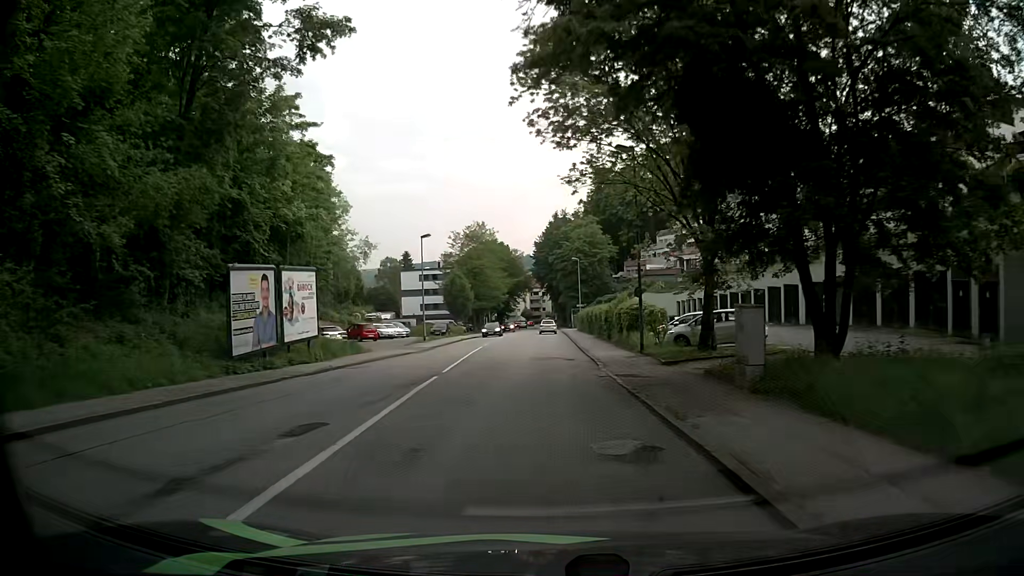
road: tertiary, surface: asphalt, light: Day
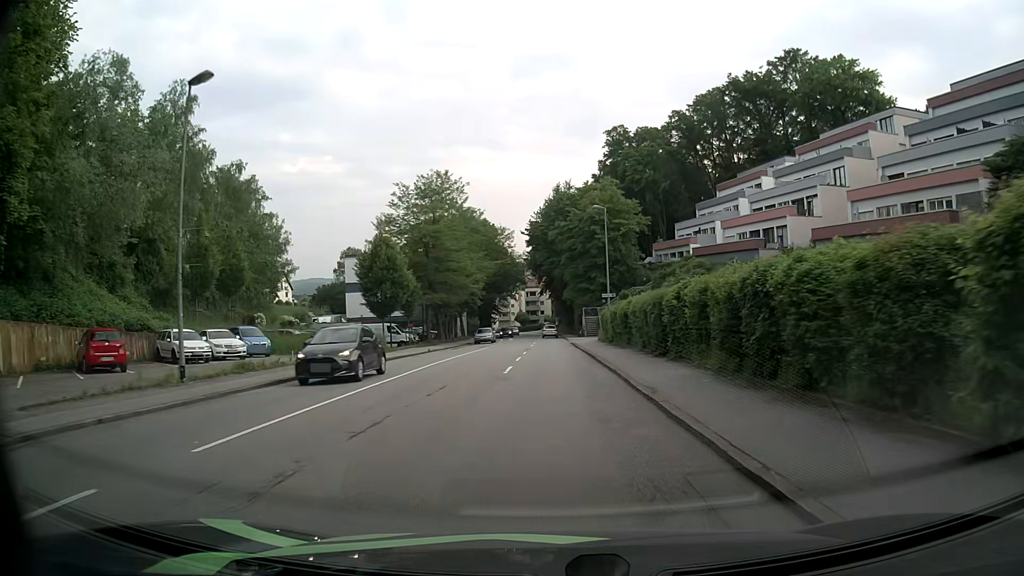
(-0.3, +35.7) m; 0°
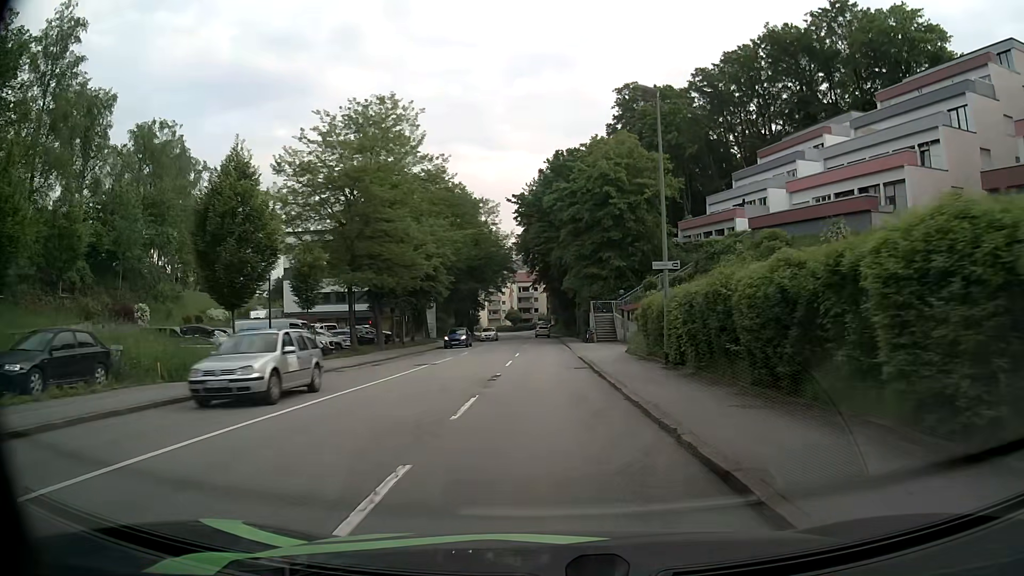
(0.0, +21.2) m; 0°
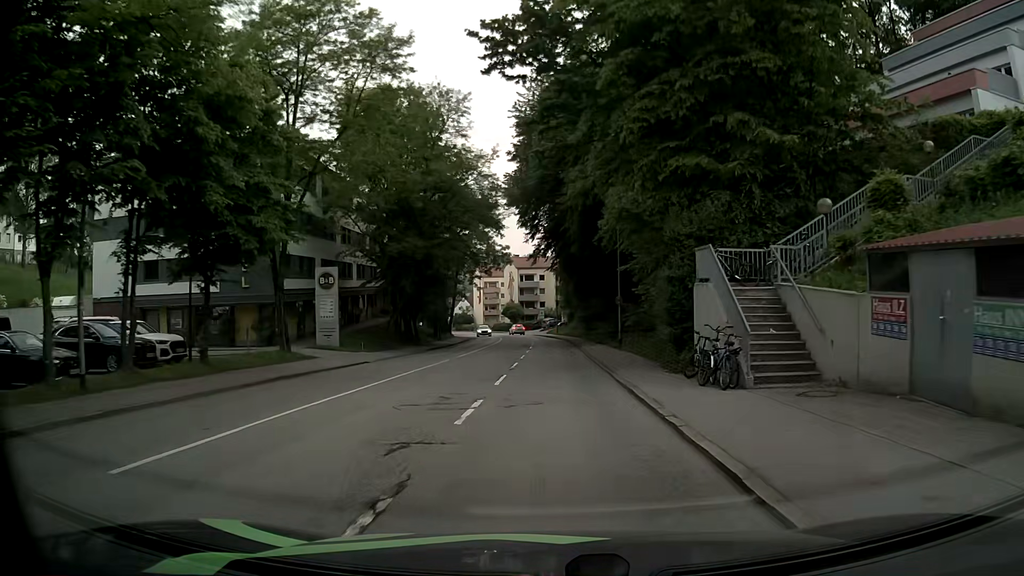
(-0.2, +35.1) m; 0°
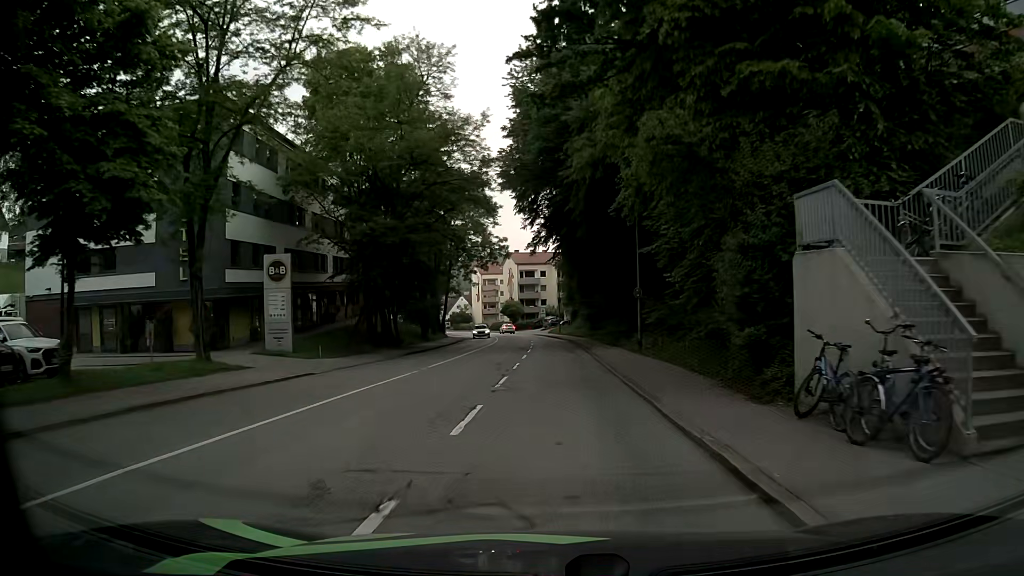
(0.0, +7.0) m; 0°
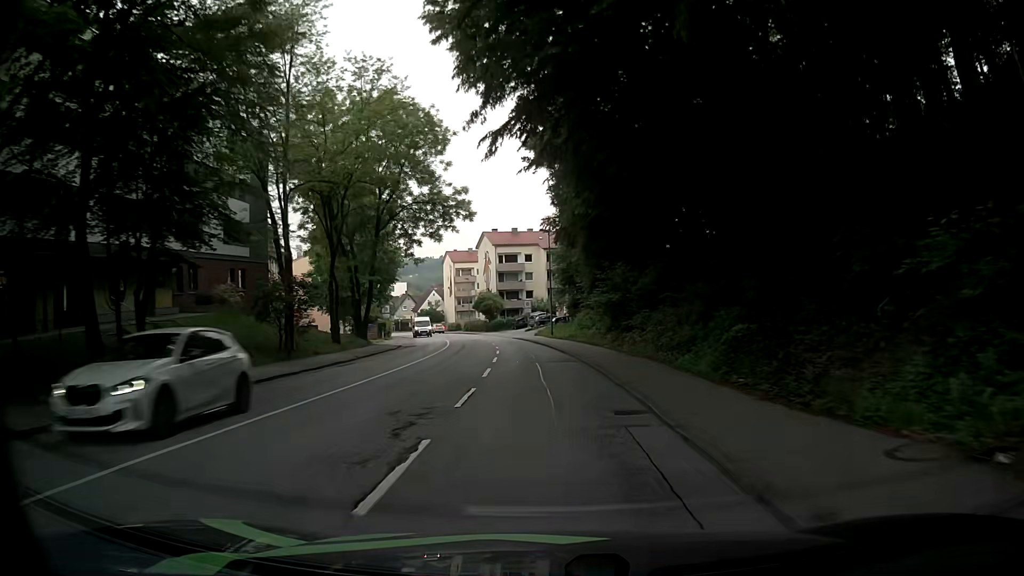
(+0.1, +28.3) m; 0°
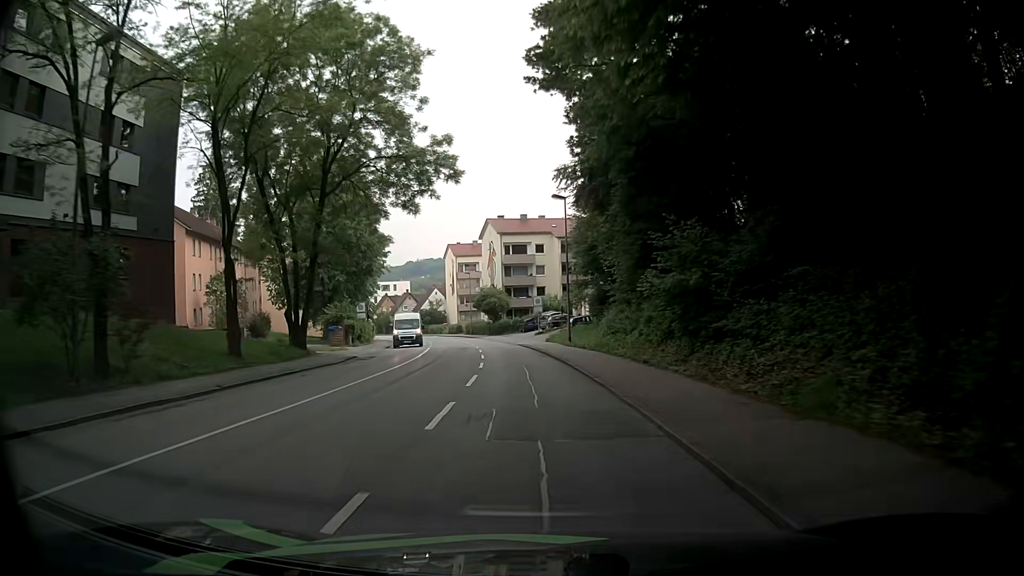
(+0.1, +14.4) m; -2°
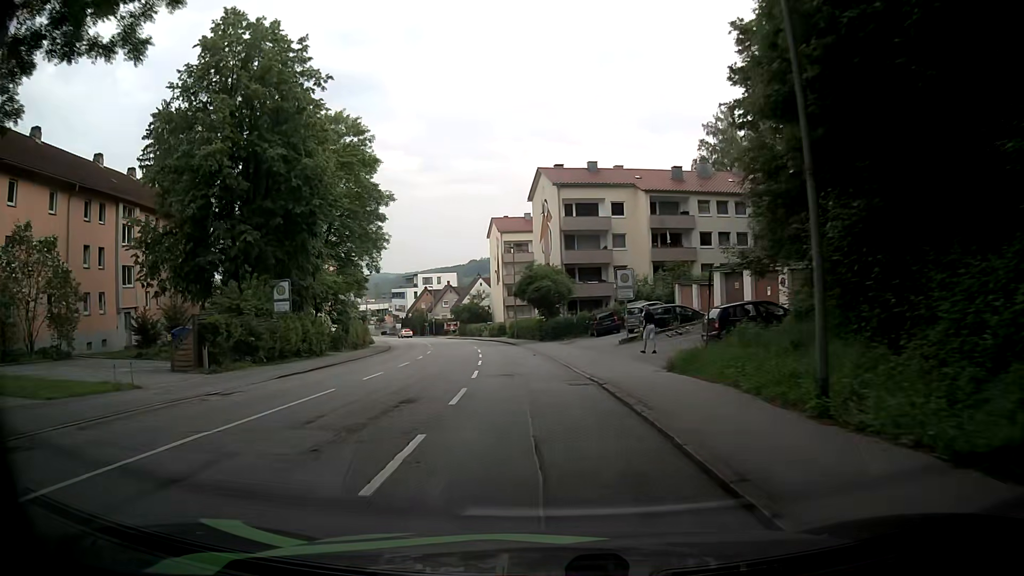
(-0.7, +28.7) m; -5°
